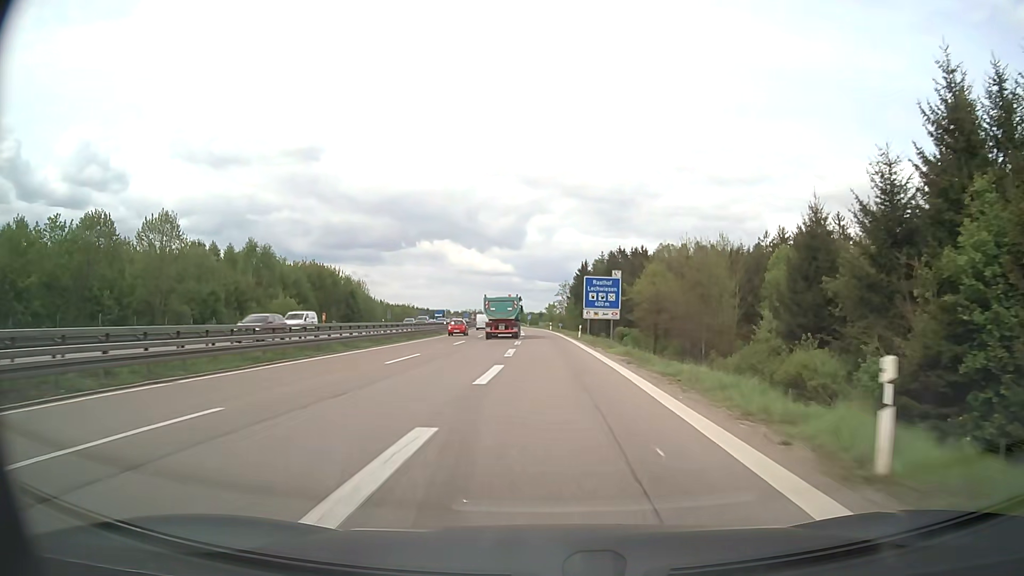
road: motorway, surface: asphalt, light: Day
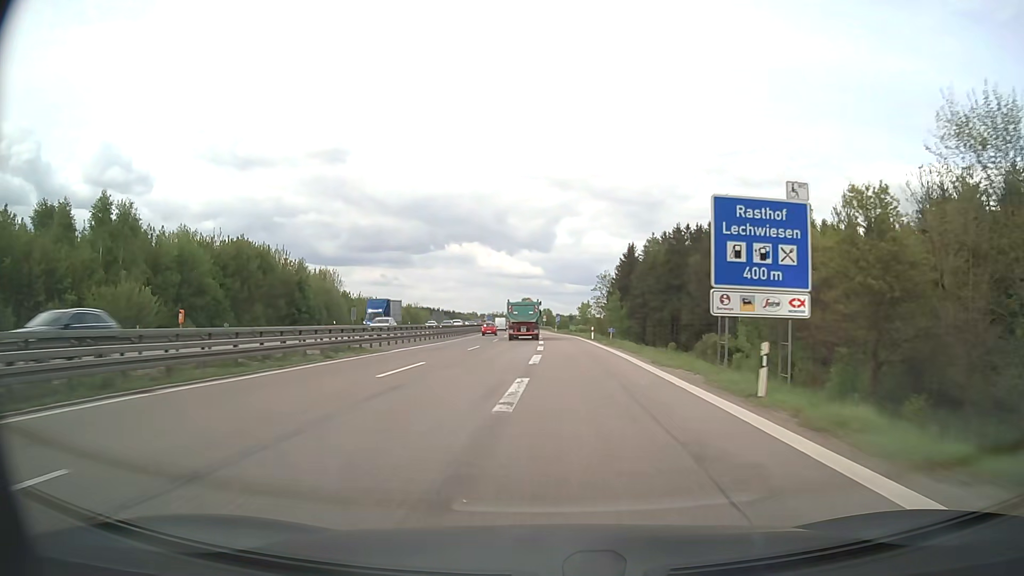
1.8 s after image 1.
(-0.7, +41.2) m; -2°
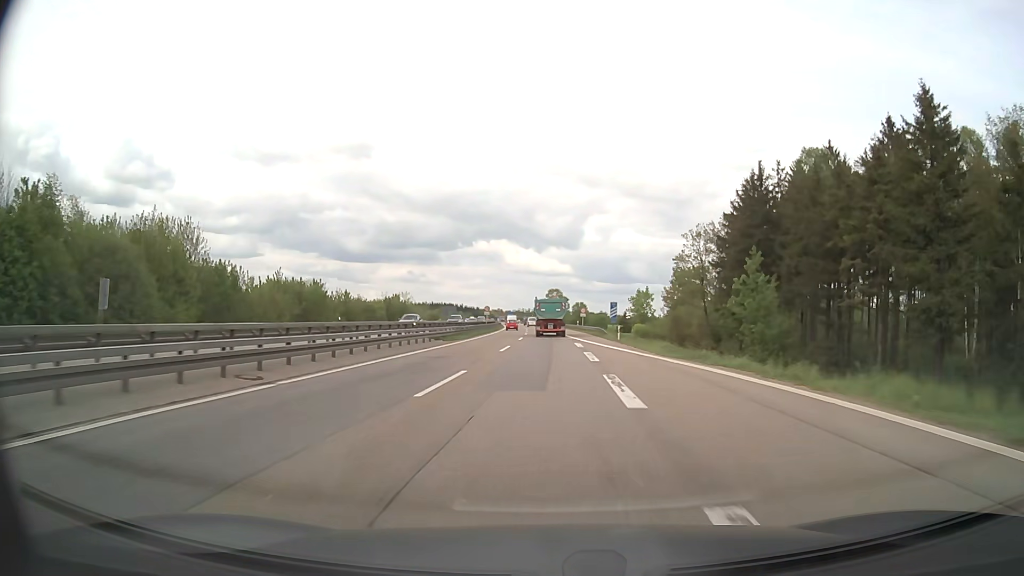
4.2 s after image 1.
(-1.7, +59.3) m; -2°
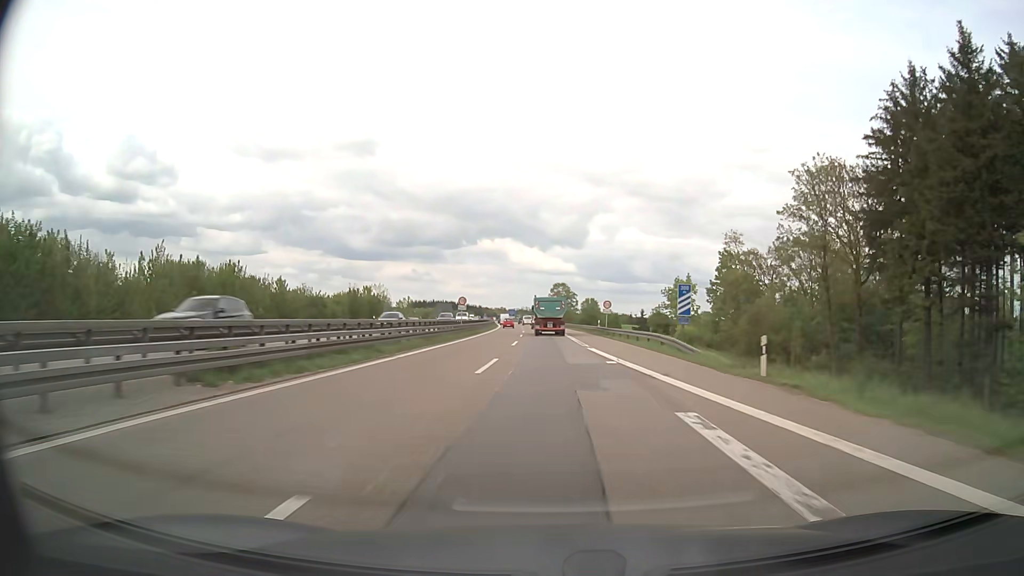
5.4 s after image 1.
(-0.1, +31.2) m; 0°
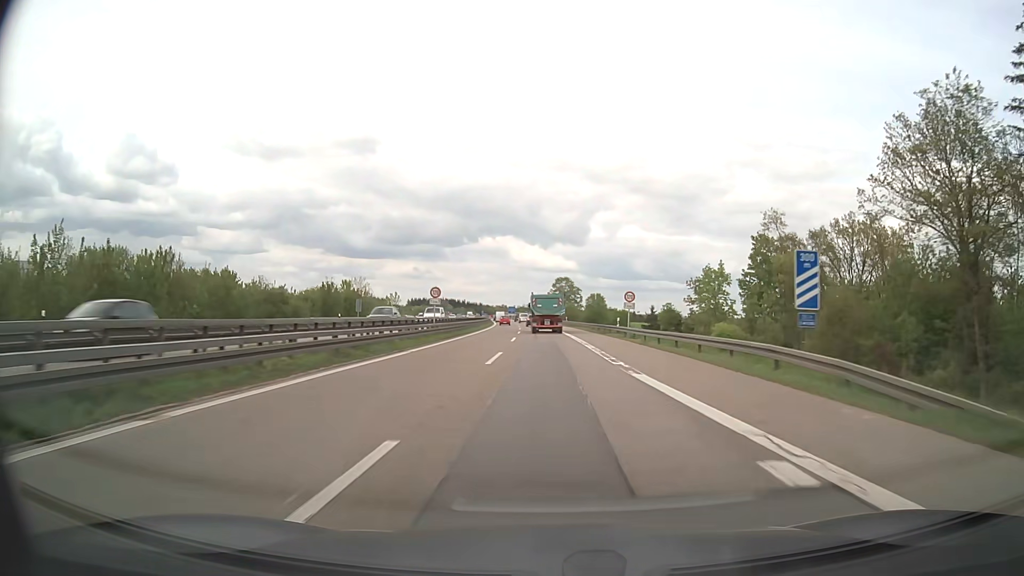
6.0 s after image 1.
(0.0, +15.6) m; 0°
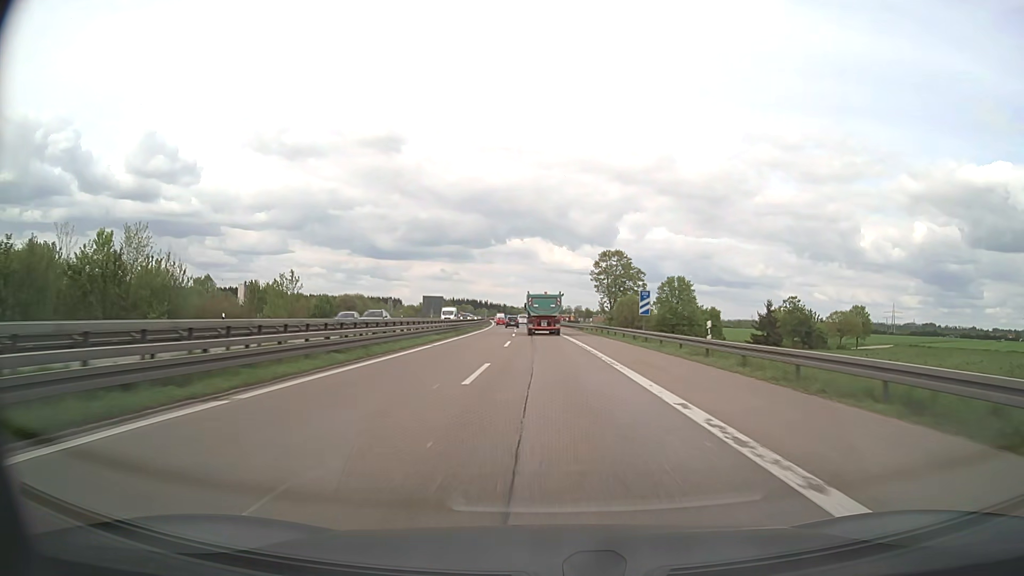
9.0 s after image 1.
(-1.7, +77.3) m; -3°
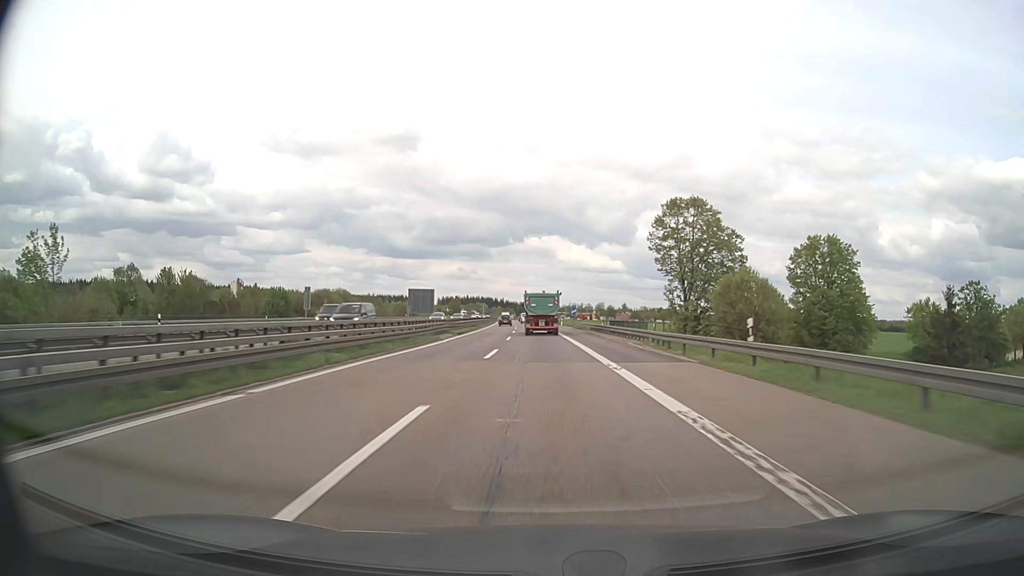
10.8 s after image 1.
(-0.5, +45.5) m; -2°
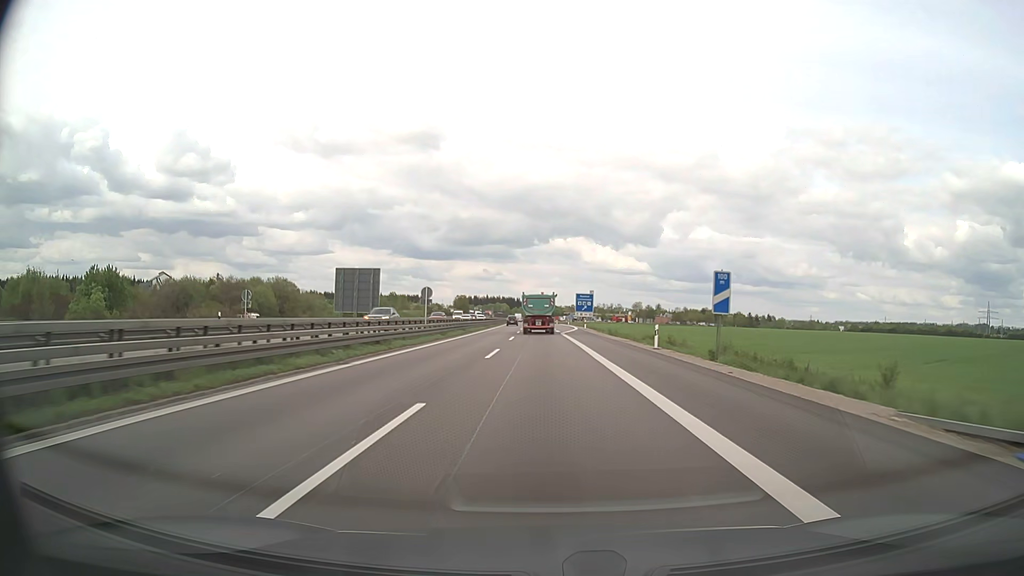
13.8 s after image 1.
(-1.4, +72.0) m; -2°
(0, +10) (0, +20) (0, +30) (0, +40) (-1, +50) (-1, +60) (-1, +70) (-1, +80) (-1, +90) (-2, +100) m
